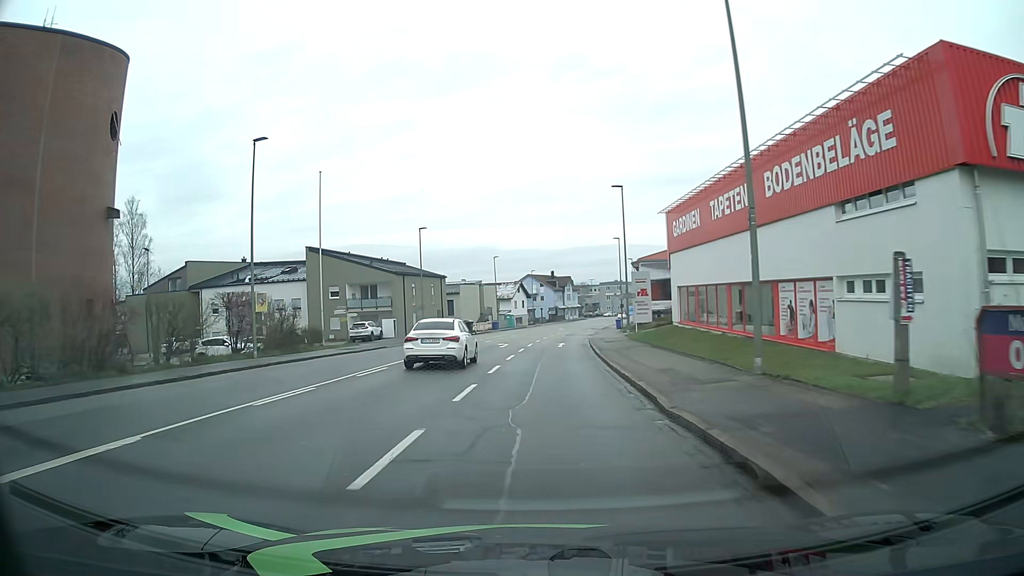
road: tertiary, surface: asphalt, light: Day
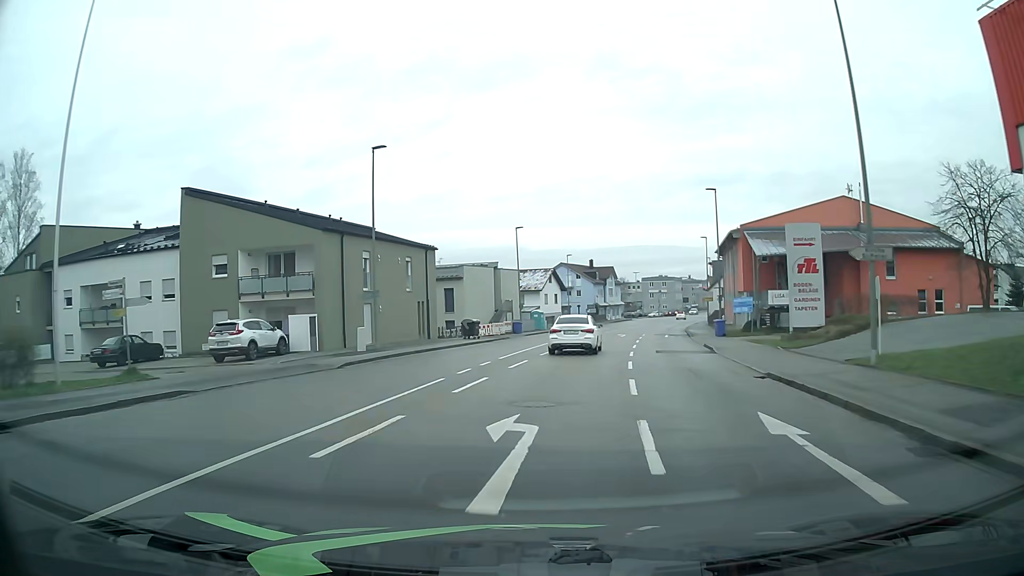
(-1.0, +30.1) m; -2°
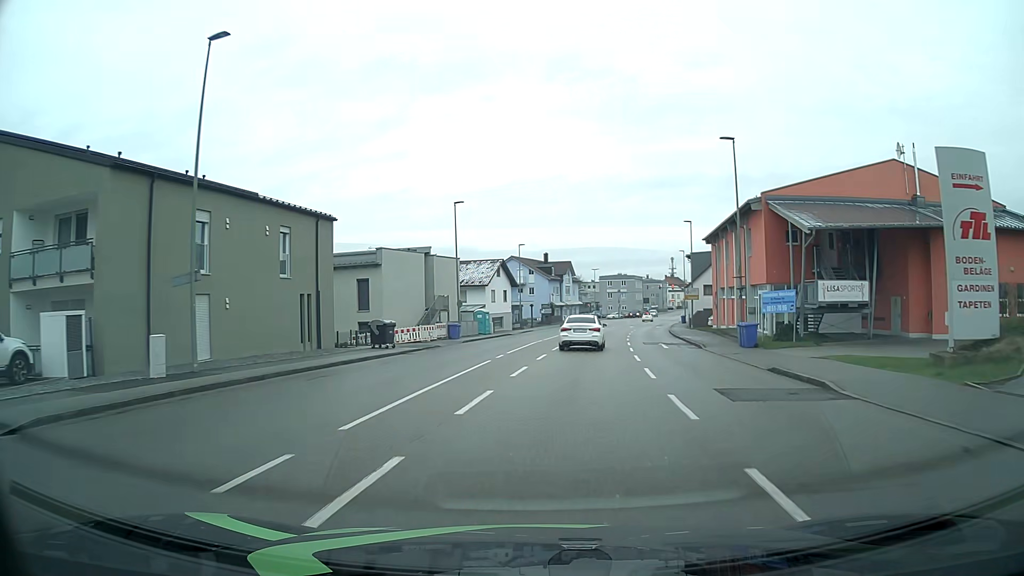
(+0.3, +14.8) m; +3°
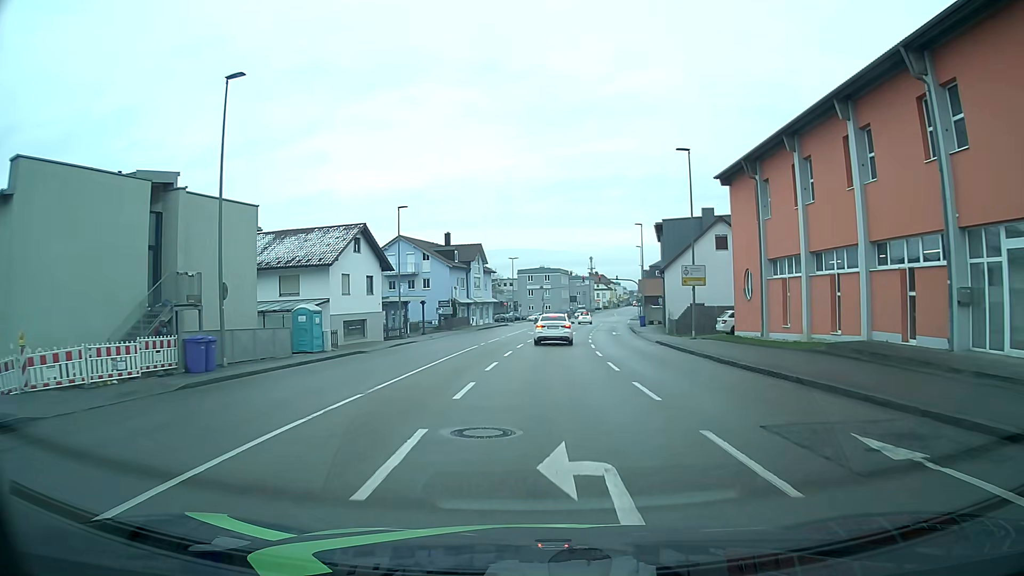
(+2.3, +28.6) m; +7°
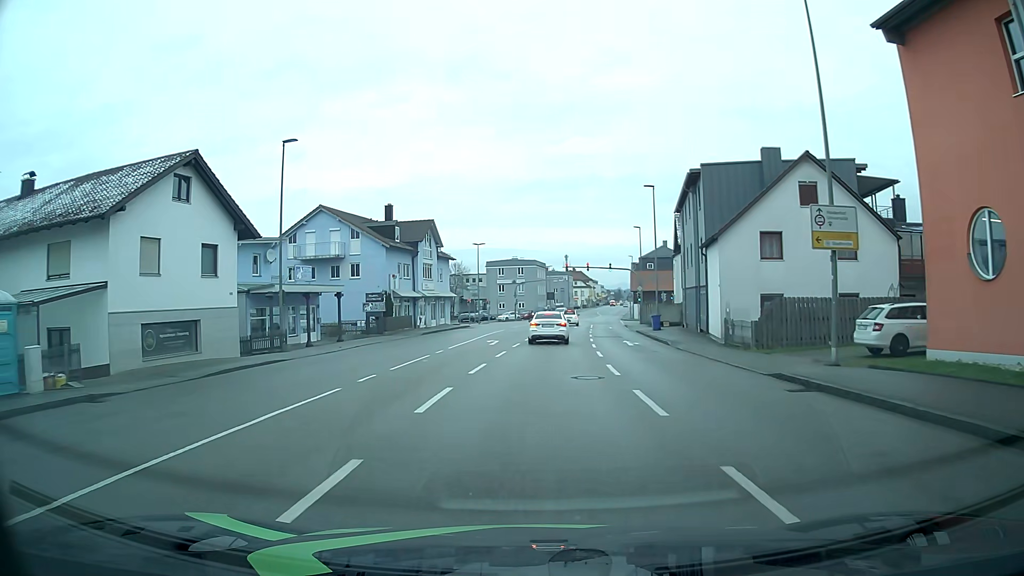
(+0.6, +19.9) m; +3°
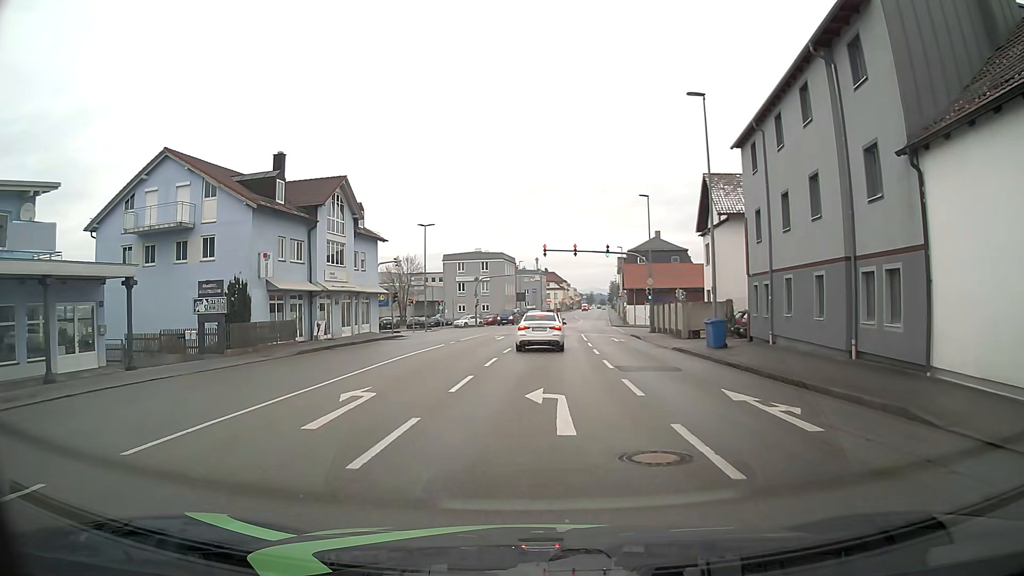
(+0.3, +21.2) m; +2°
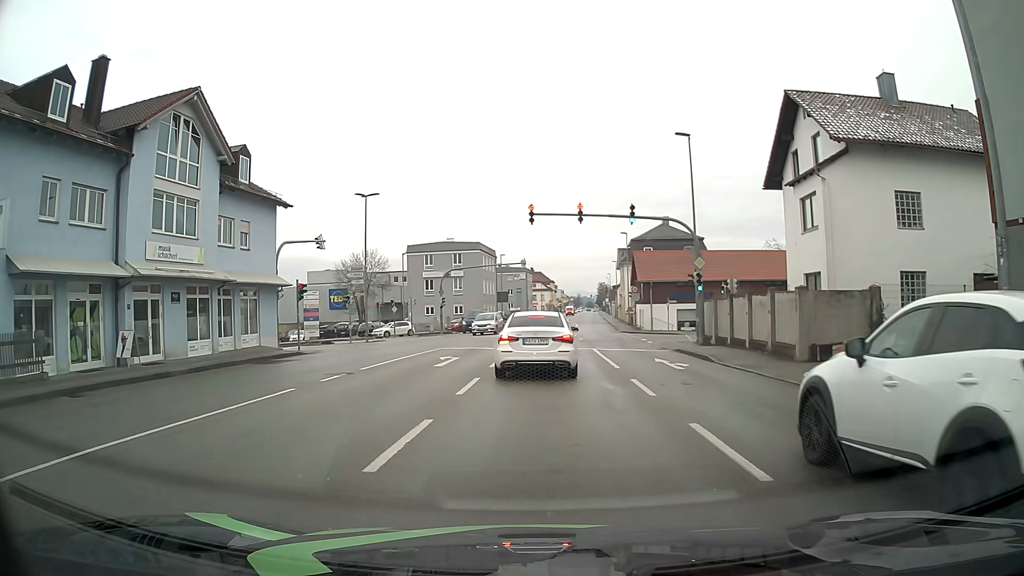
(+0.3, +17.9) m; +1°
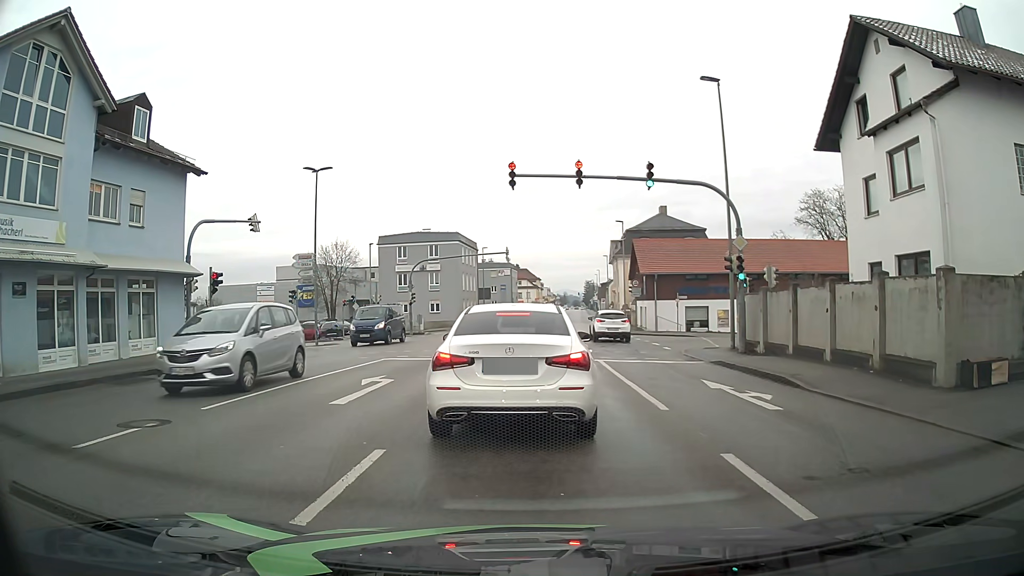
(+0.2, +7.8) m; 0°
(0, +10) (+1, +20) (+1, +30) (0, +40) (-8, +46) (-18, +48) (-28, +48) (-38, +48) (-48, +49) (-57, +49) m
